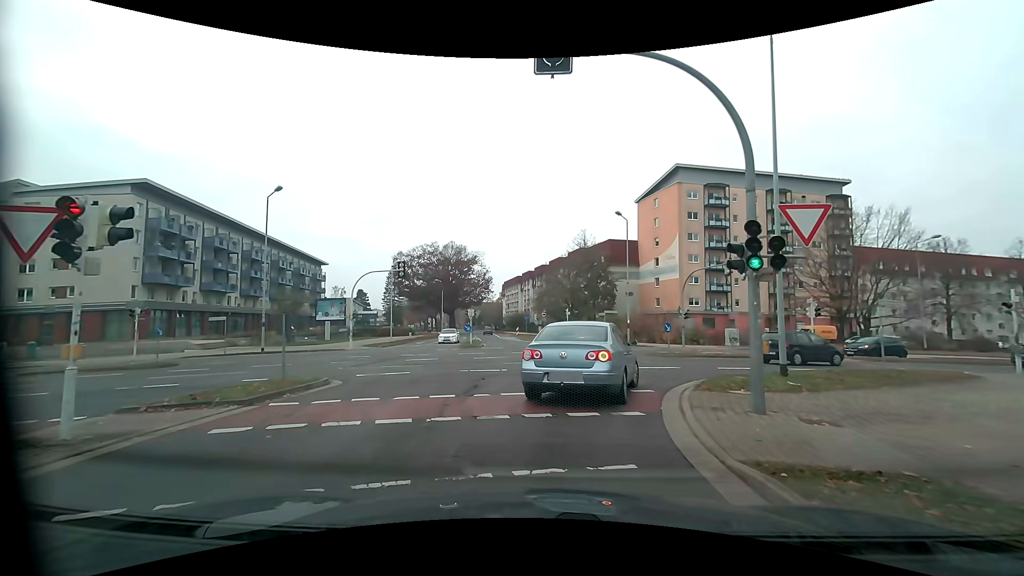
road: tertiary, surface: asphalt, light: Day
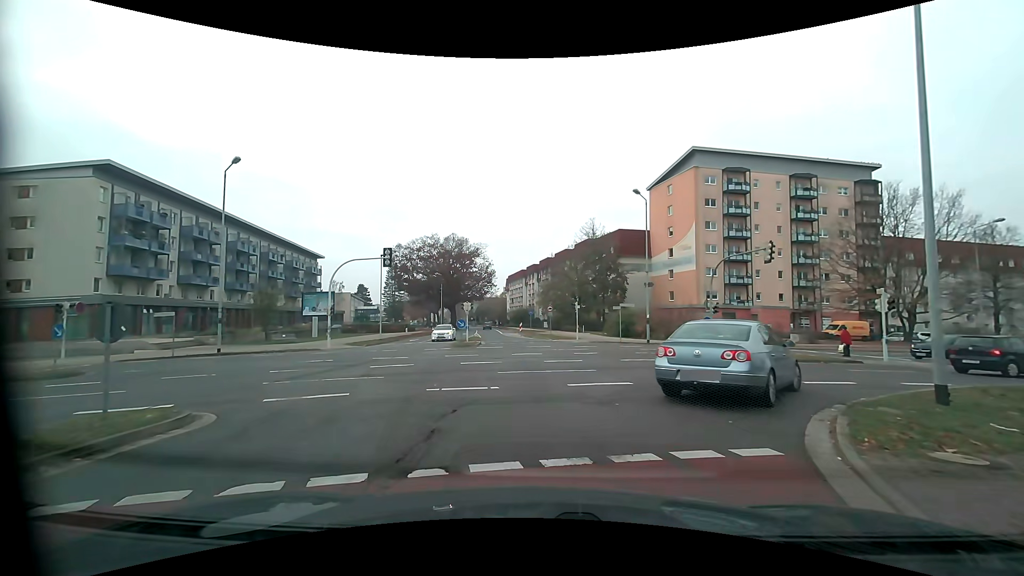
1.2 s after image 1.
(0.0, +5.4) m; -1°
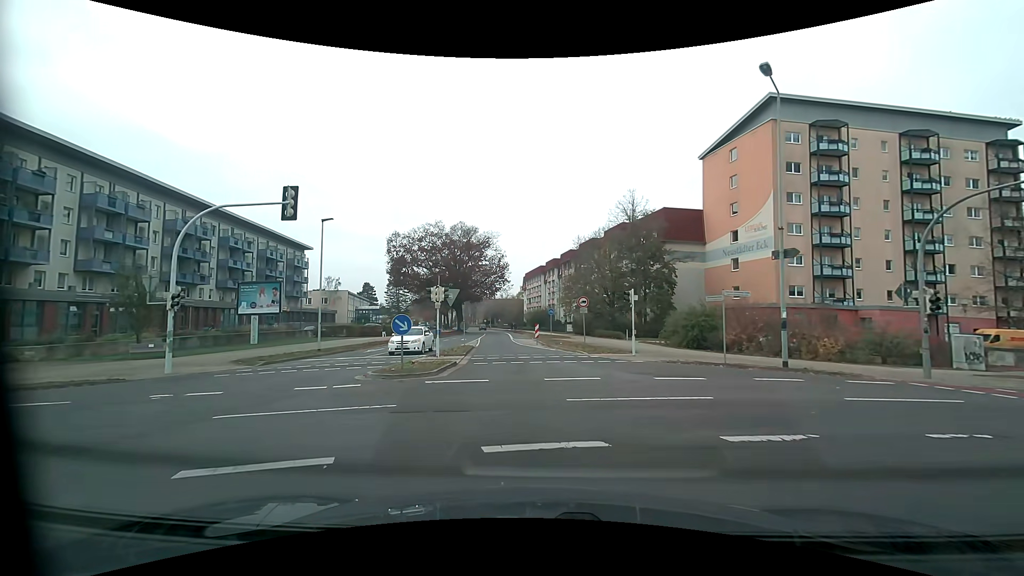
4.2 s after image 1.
(-0.2, +17.5) m; -1°
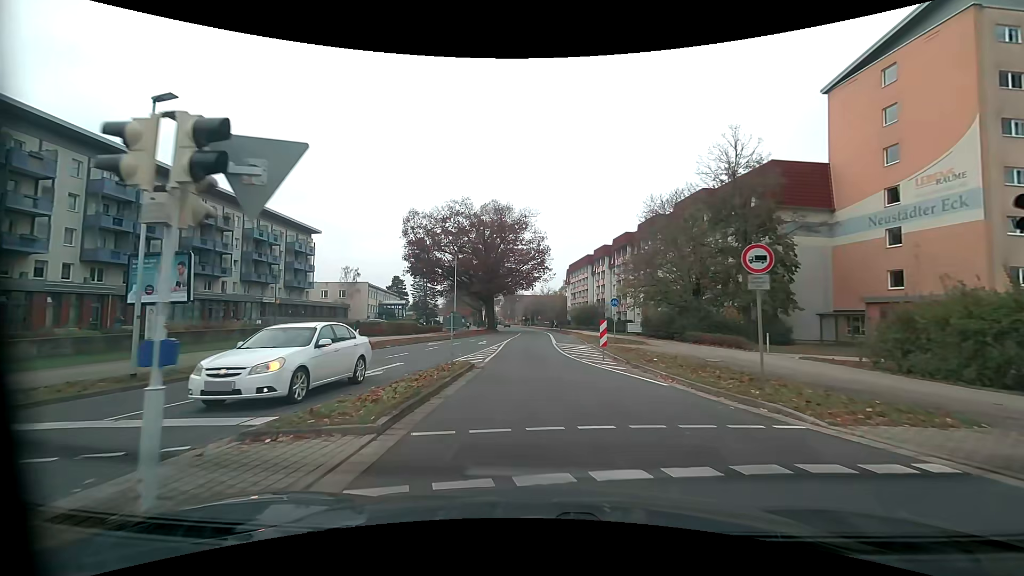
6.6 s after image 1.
(-1.0, +17.7) m; -5°
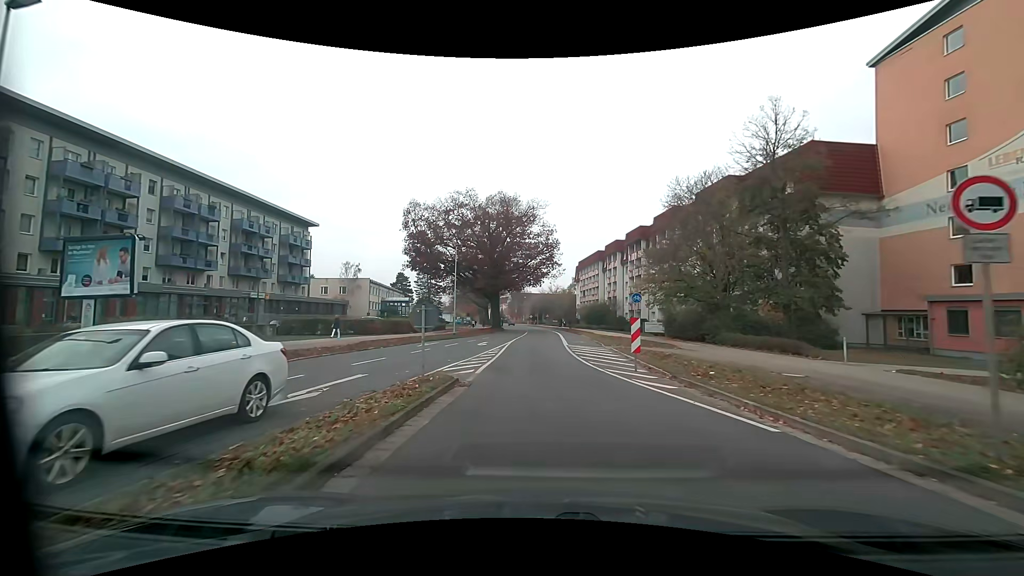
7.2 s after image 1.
(0.0, +4.8) m; 0°
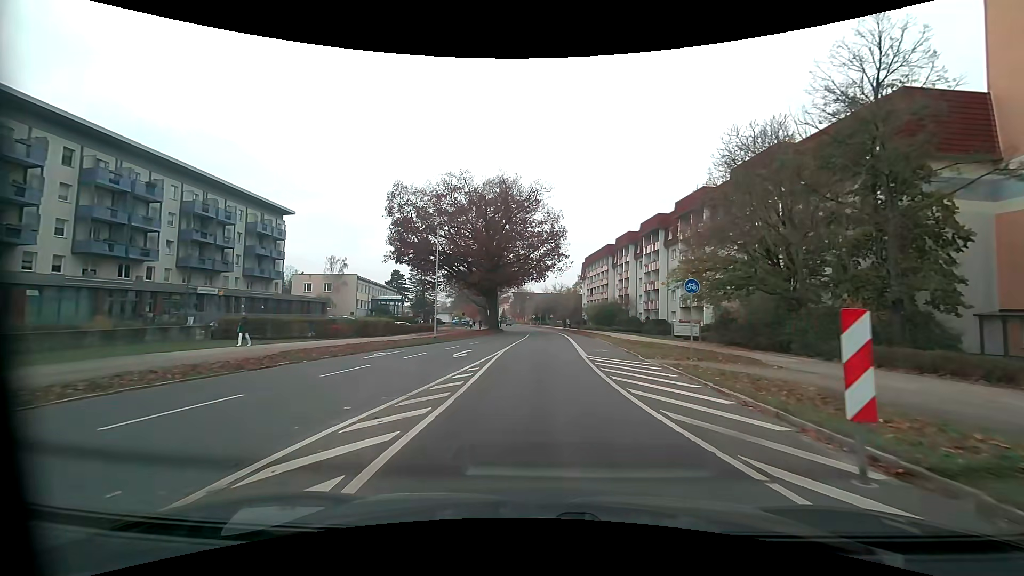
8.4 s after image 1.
(-0.2, +9.7) m; -1°
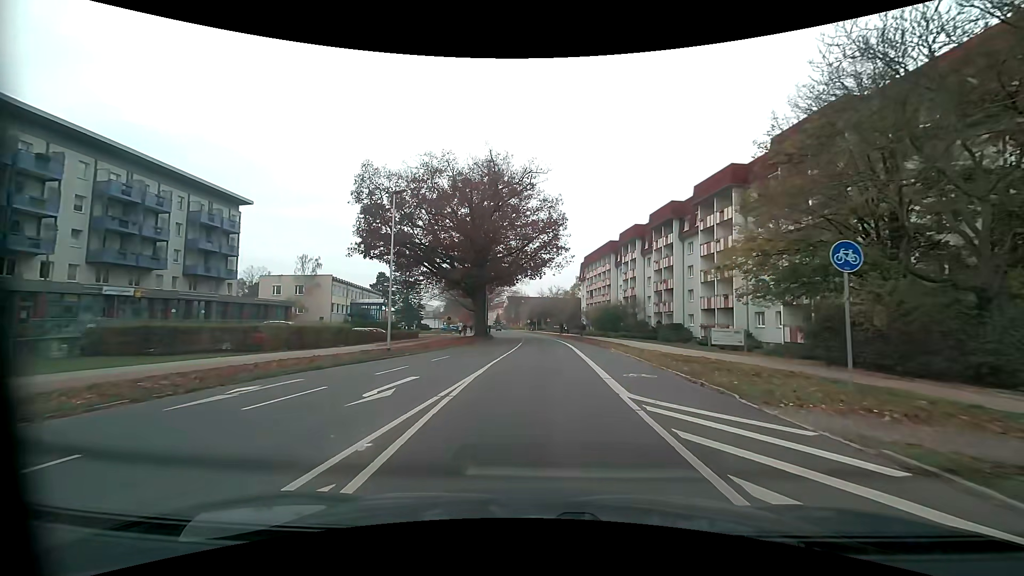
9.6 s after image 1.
(0.0, +10.0) m; 0°
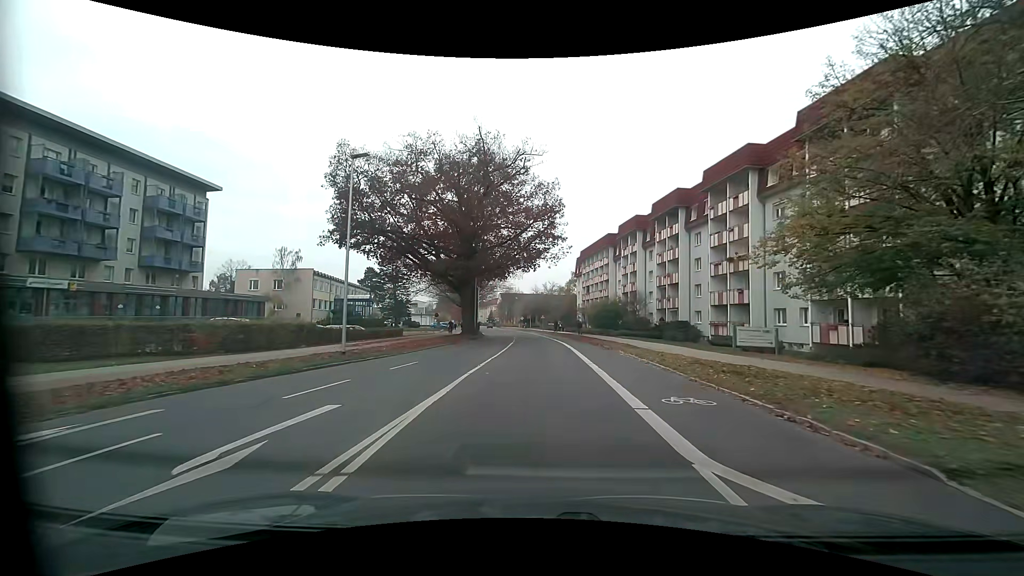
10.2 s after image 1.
(0.0, +5.0) m; +1°
(0, +10) (0, +20) (0, +30) (0, +40) (0, +50) (-1, +60) (-2, +70) (-3, +80) (-5, +90) (-6, +100) m
